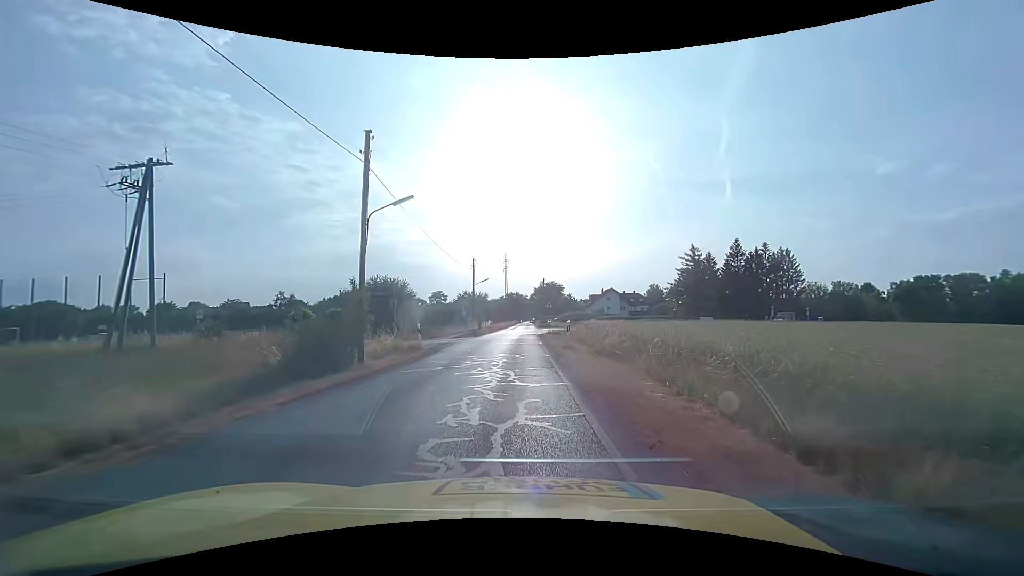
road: unclassified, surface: asphalt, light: Day
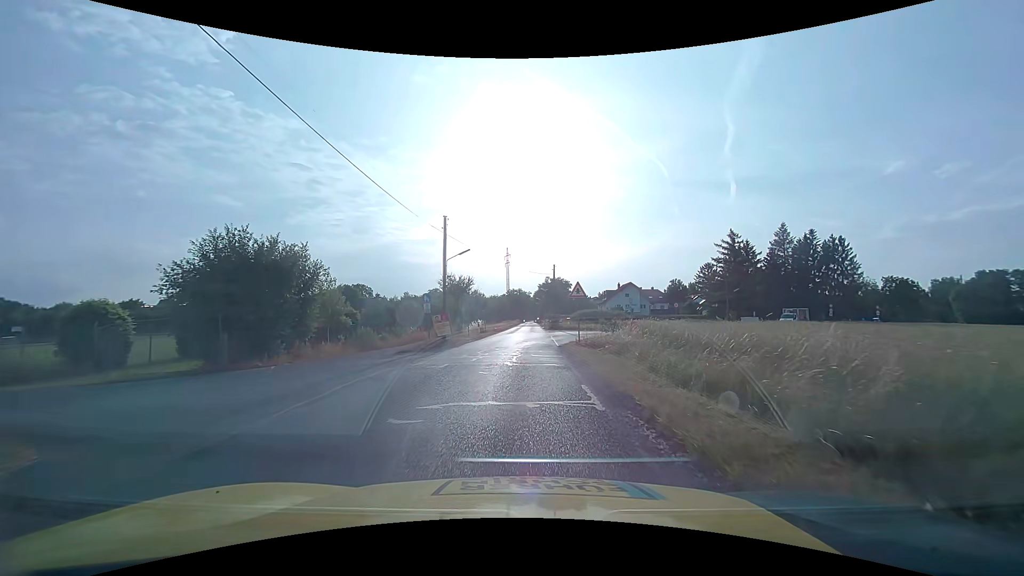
(-0.1, +20.6) m; 0°
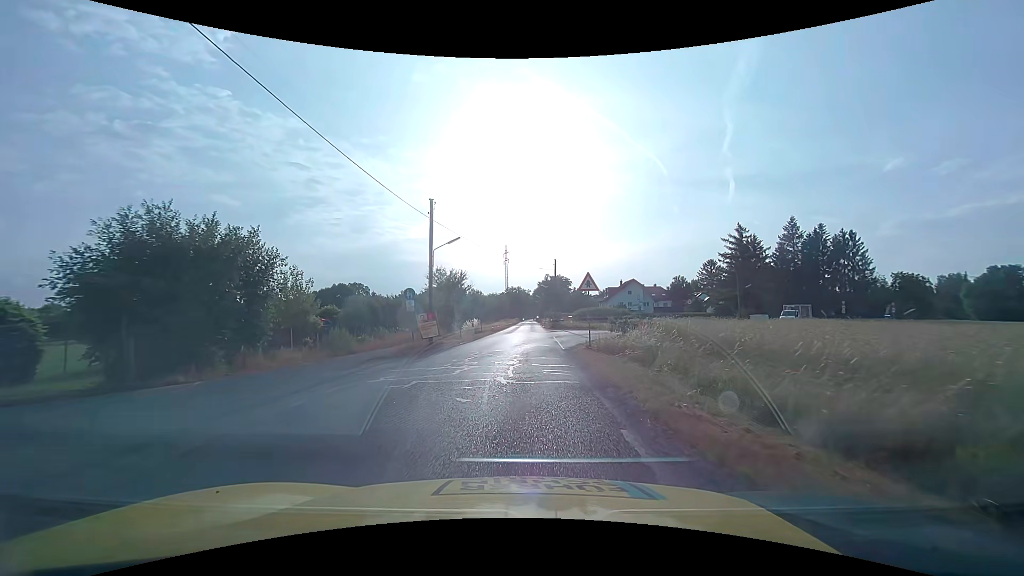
(0.0, +4.1) m; 0°
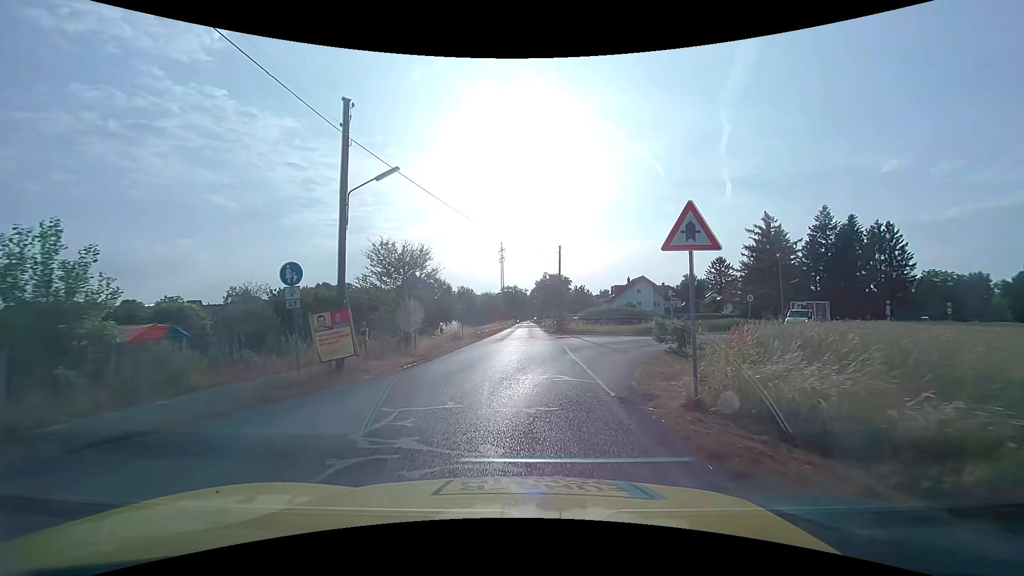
(0.0, +12.2) m; +1°
